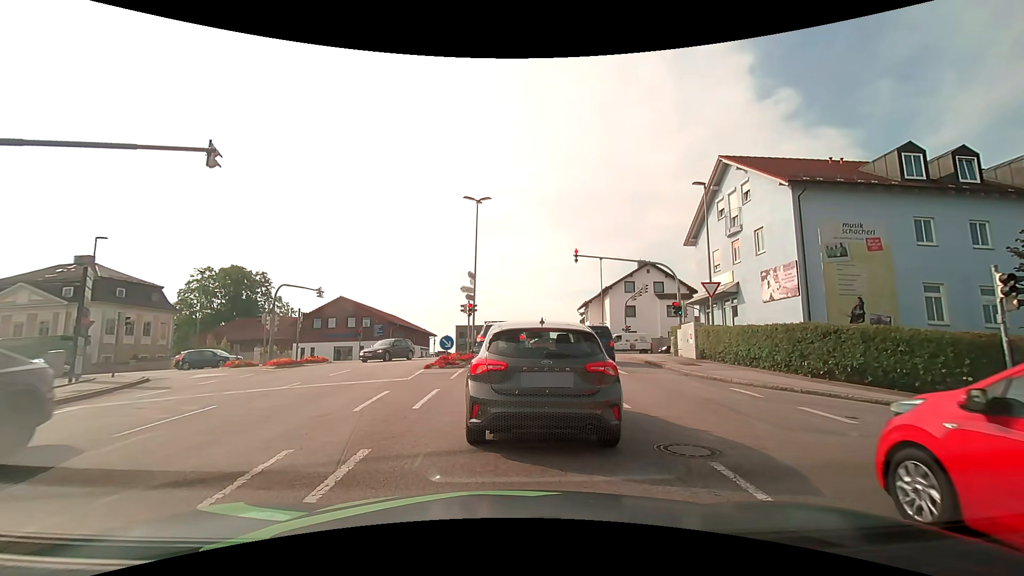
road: tertiary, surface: asphalt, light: Day
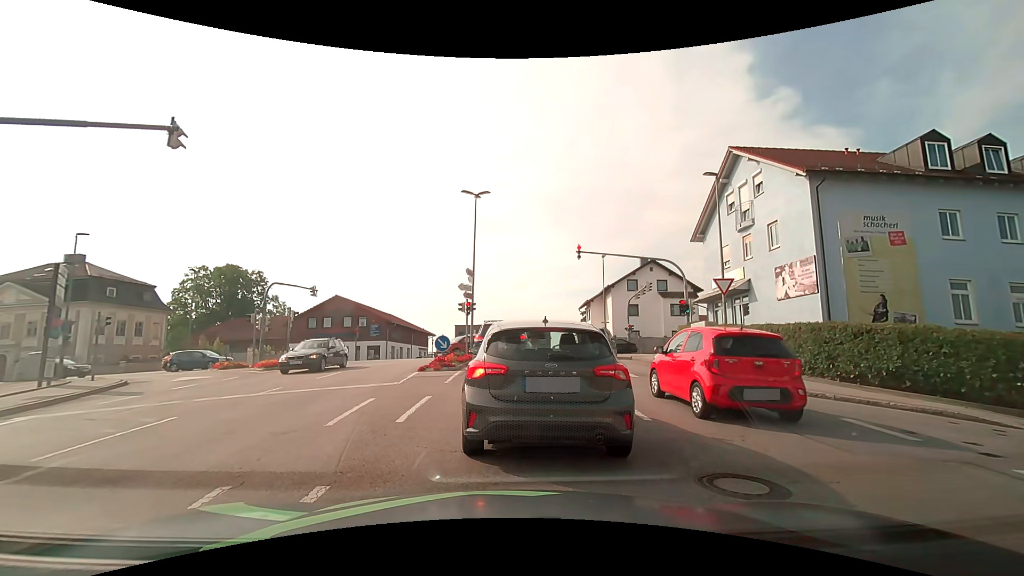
(0.0, +1.3) m; 0°
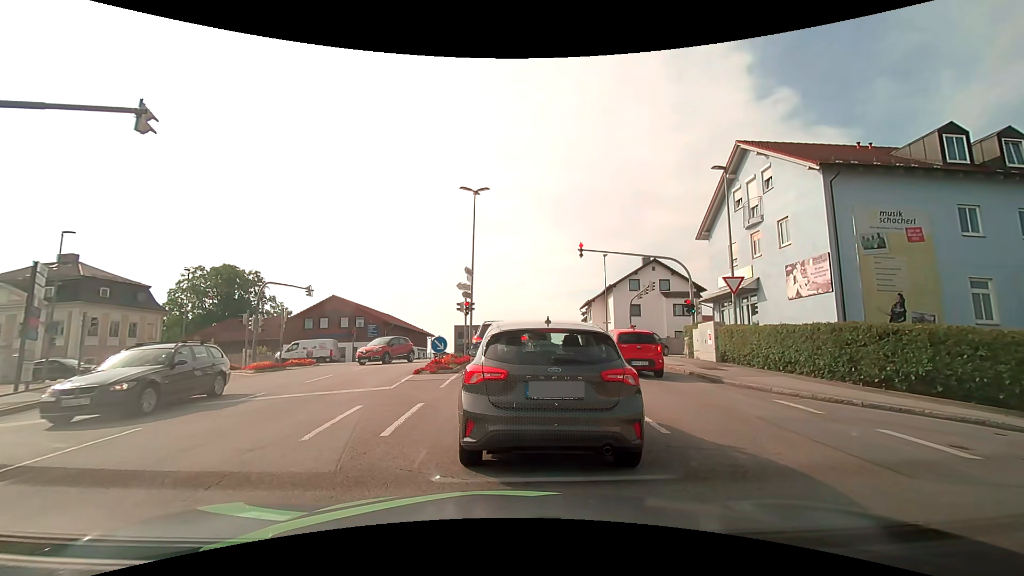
(0.0, +0.9) m; 0°
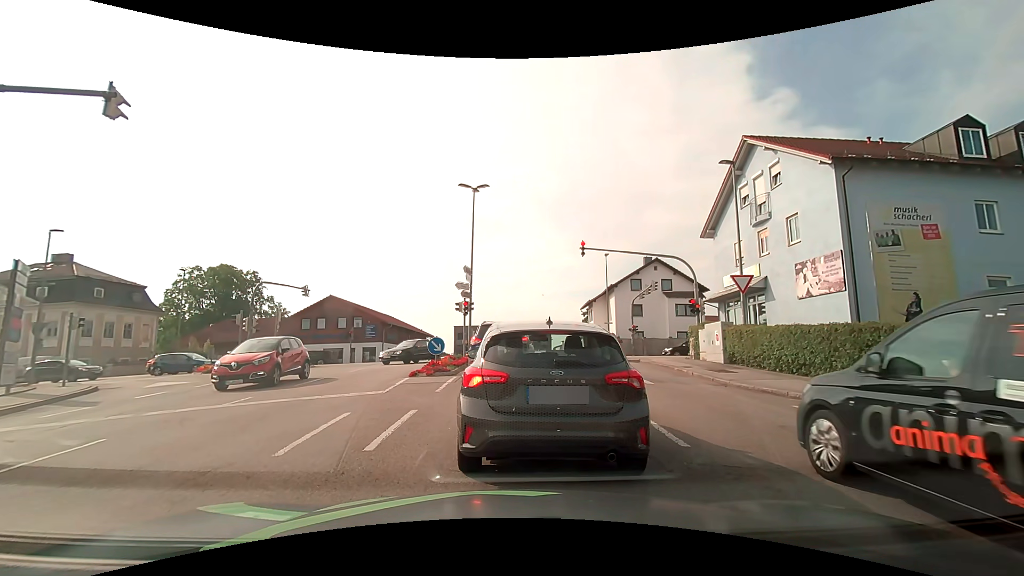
(0.0, +0.7) m; 0°
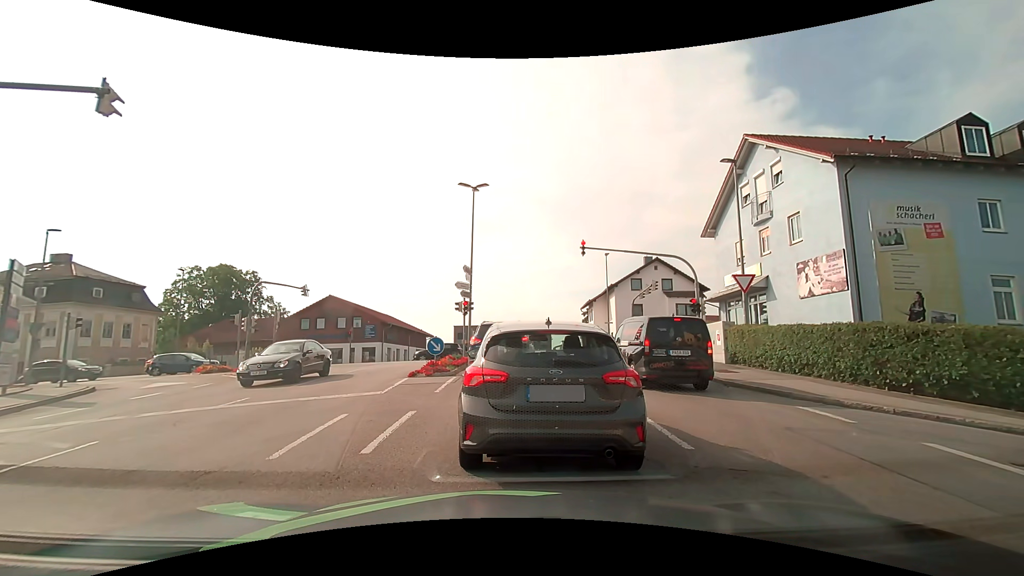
(0.0, +0.2) m; 0°
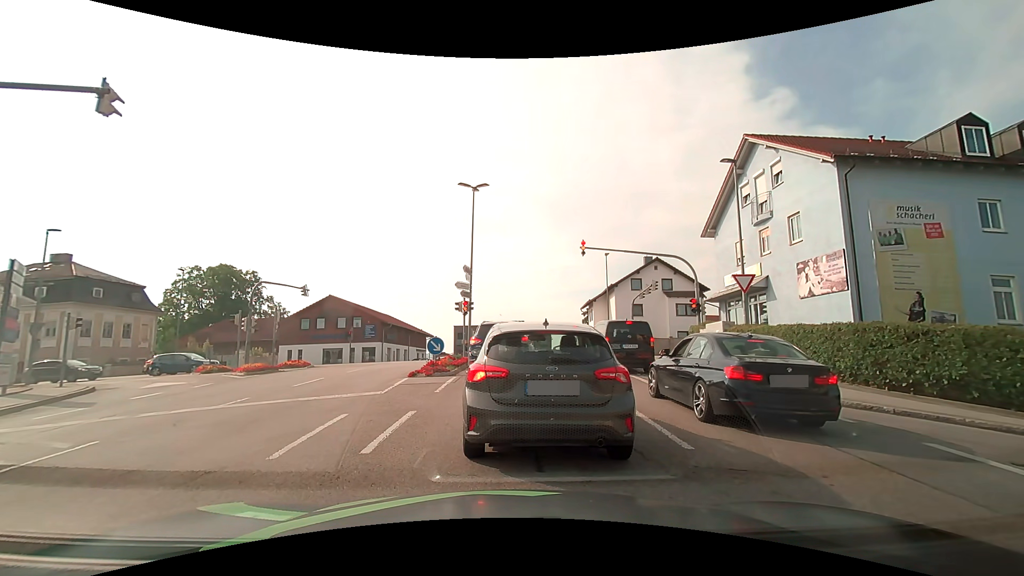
(0.0, 0.0) m; 0°
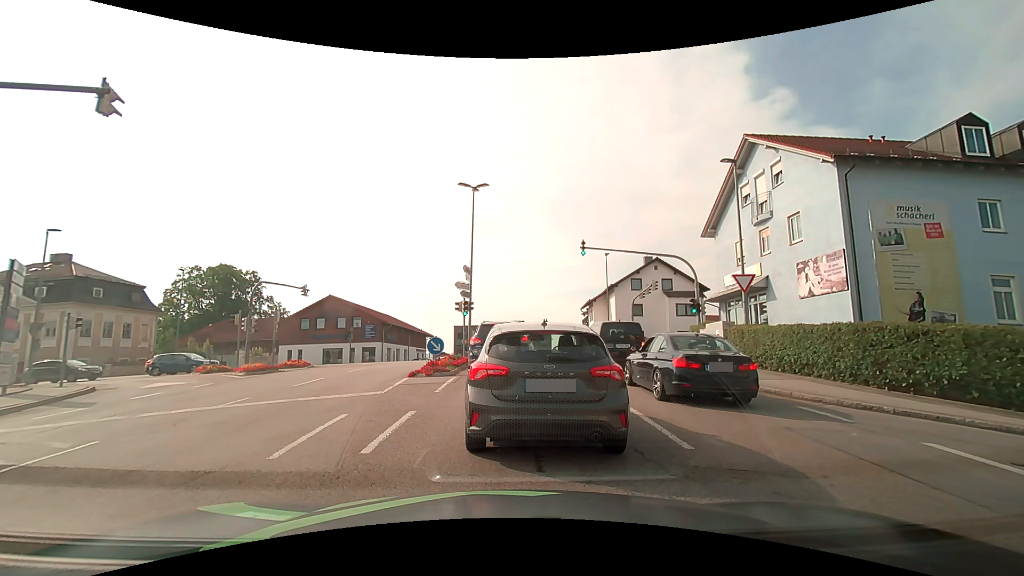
(0.0, 0.0) m; 0°
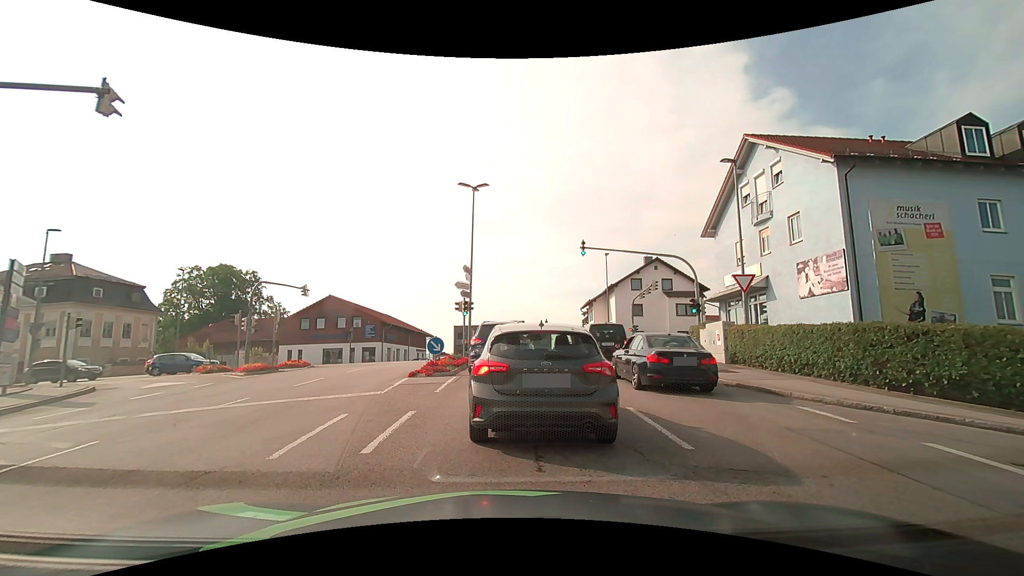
(0.0, 0.0) m; 0°
(0, +10) (+1, +20) (+1, +30) (-1, +40) (-9, +46) (-18, +48) (-28, +48) (-38, +49) (-48, +49) (-58, +49) m
